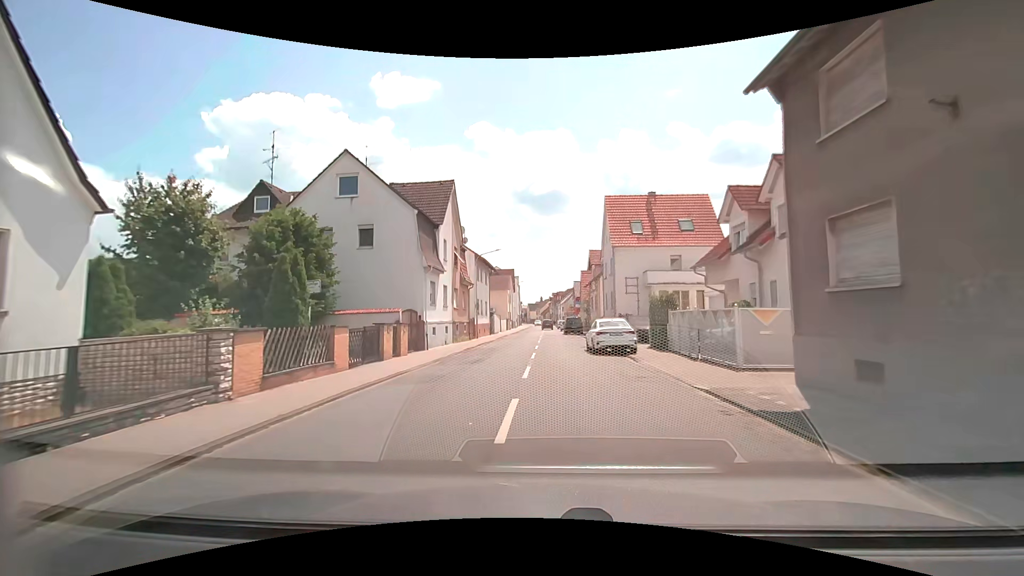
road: tertiary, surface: asphalt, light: Day
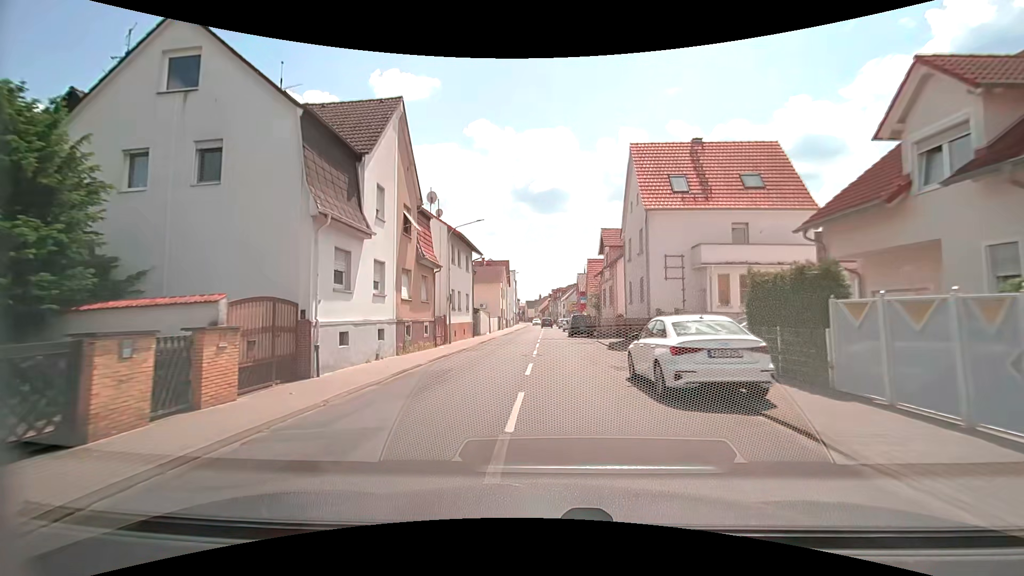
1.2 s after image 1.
(0.0, +11.9) m; -1°
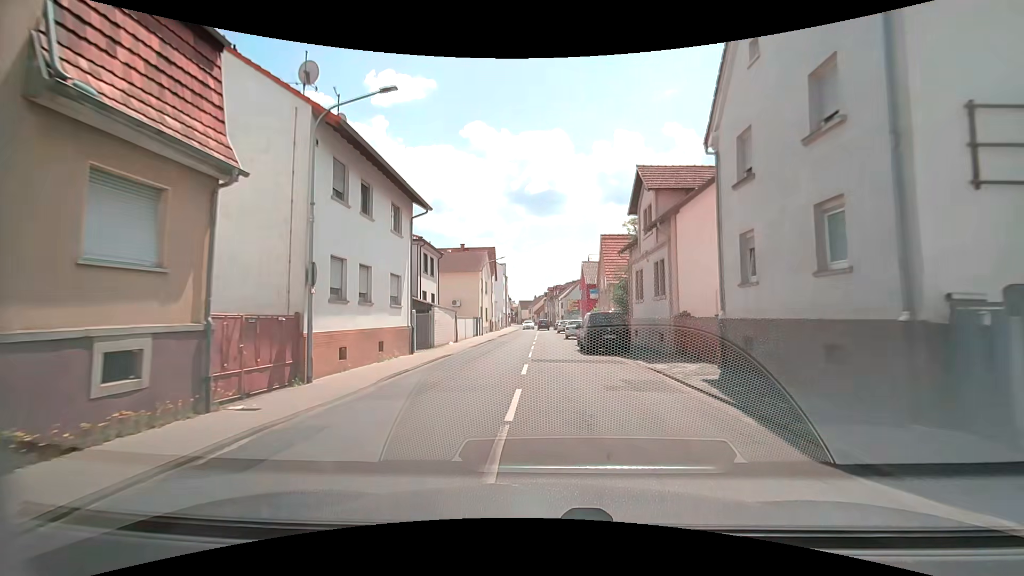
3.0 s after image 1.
(+0.3, +17.7) m; +1°
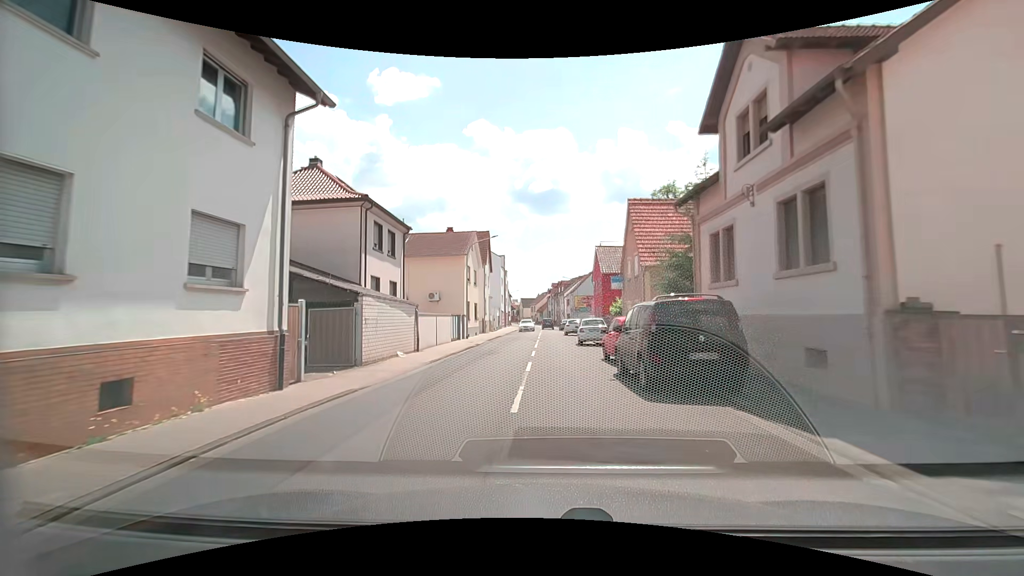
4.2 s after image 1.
(0.0, +11.6) m; -1°
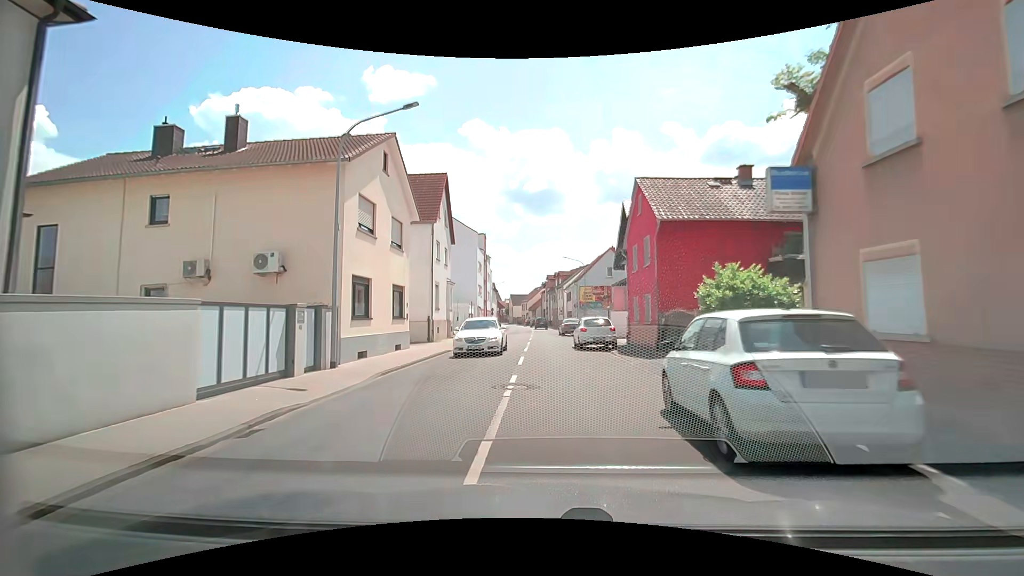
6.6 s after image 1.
(+0.3, +22.8) m; +1°
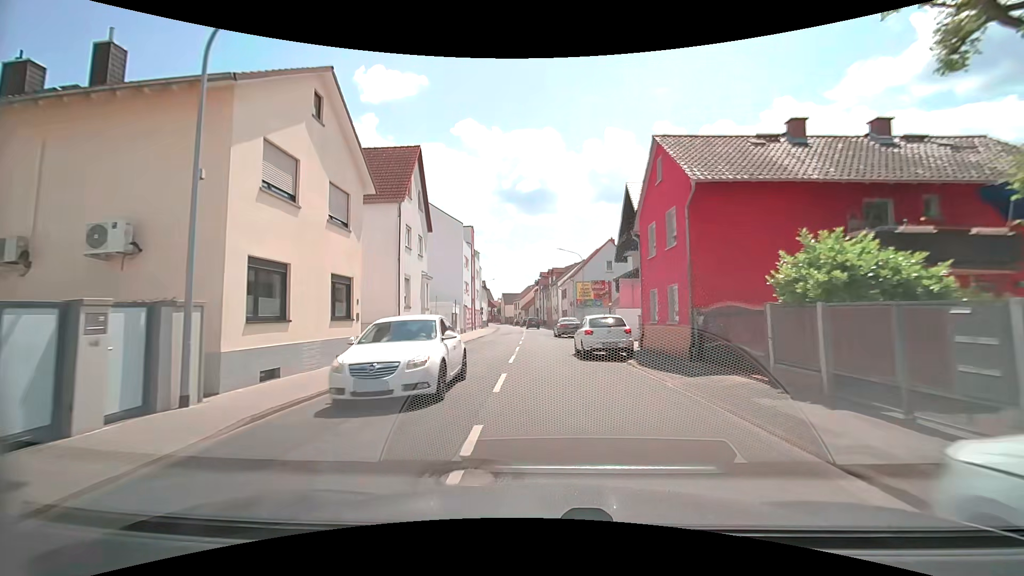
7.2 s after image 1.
(+0.1, +5.6) m; +1°
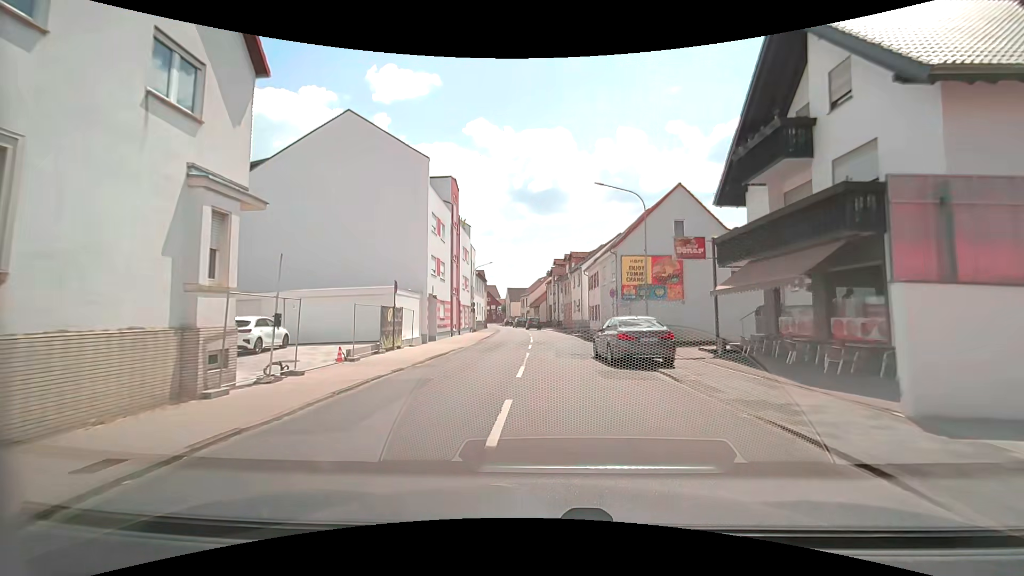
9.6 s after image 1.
(-0.5, +21.9) m; 0°
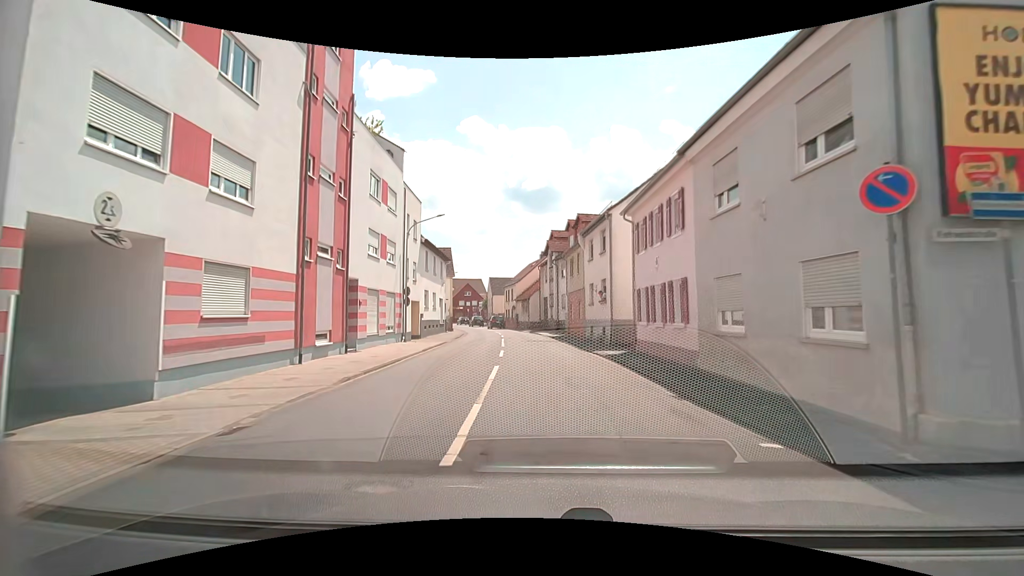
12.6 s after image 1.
(-0.2, +24.4) m; 0°
(0, +10) (0, +20) (-1, +30) (-2, +40) (-3, +50) (-5, +60) (-8, +69) (-10, +79) (-13, +88) (-17, +98) m
